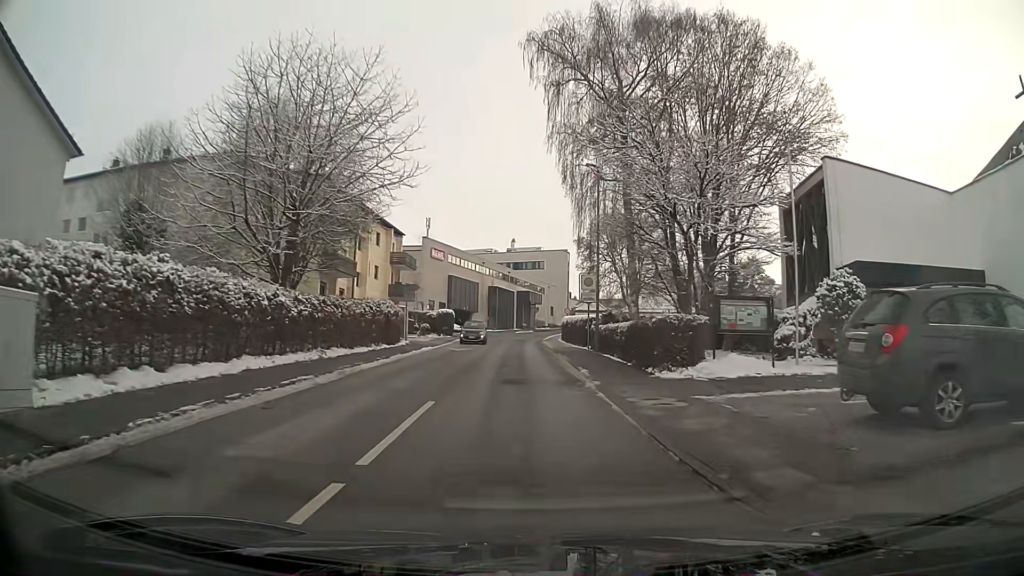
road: unclassified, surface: asphalt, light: Day
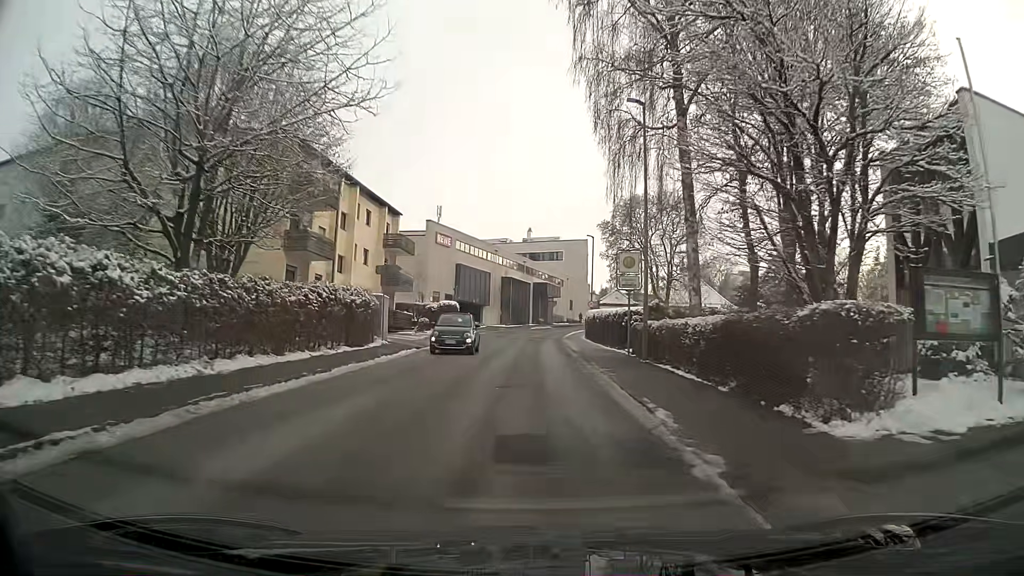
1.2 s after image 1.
(-0.1, +8.8) m; -1°
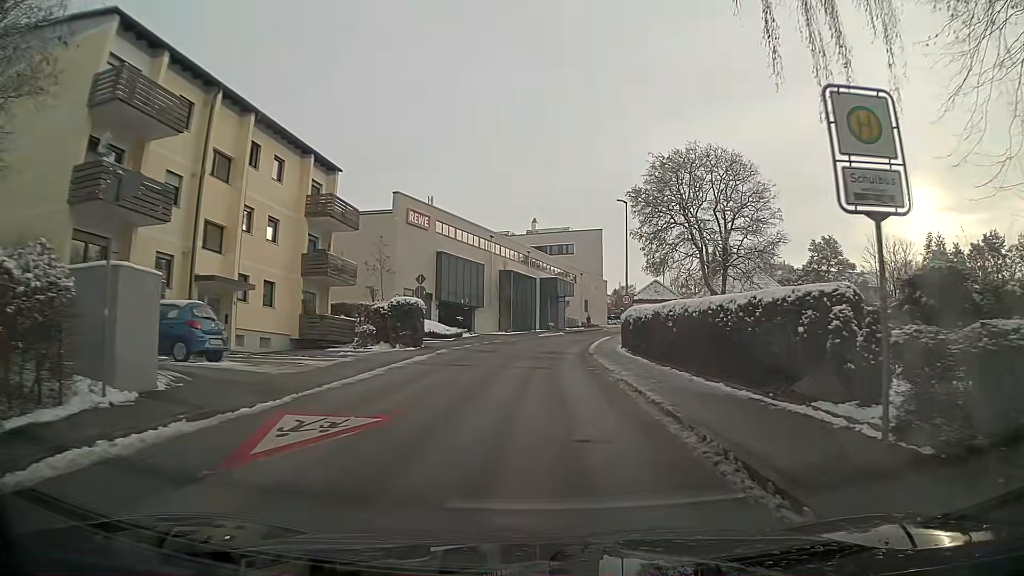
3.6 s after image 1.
(0.0, +17.9) m; 0°
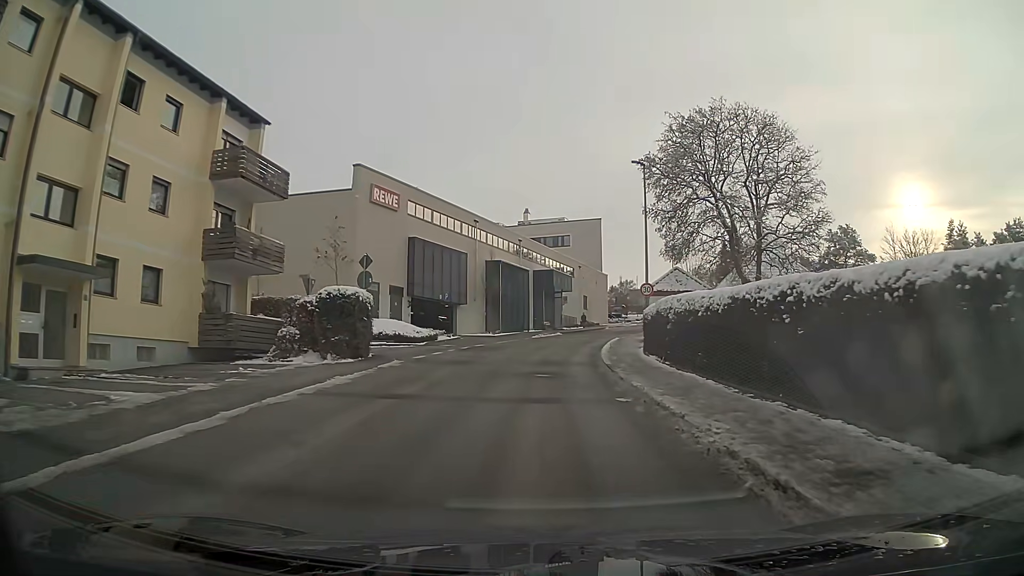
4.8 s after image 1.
(0.0, +9.1) m; 0°
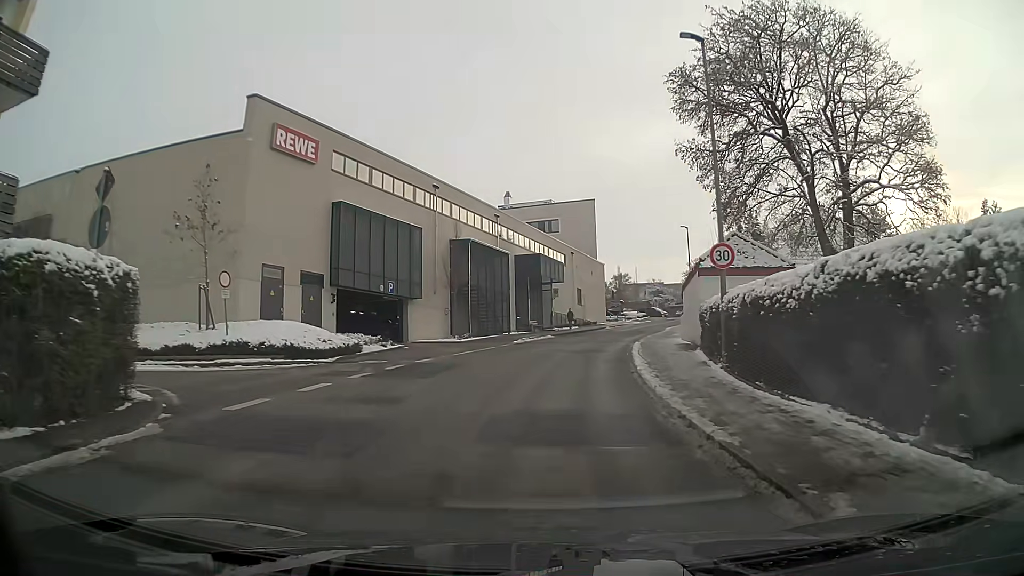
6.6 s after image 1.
(+0.2, +13.9) m; +2°
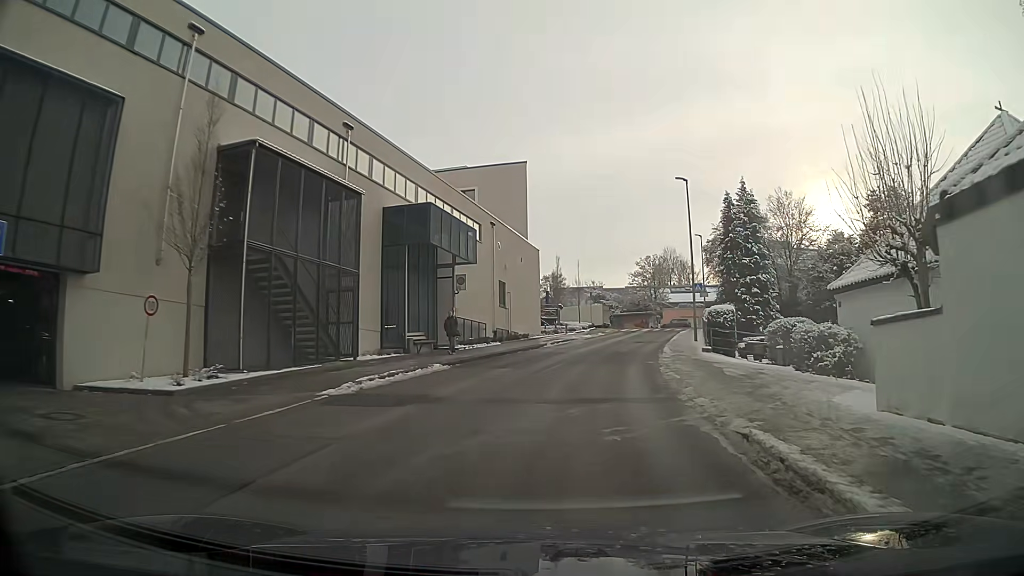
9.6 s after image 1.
(+1.2, +23.3) m; +7°
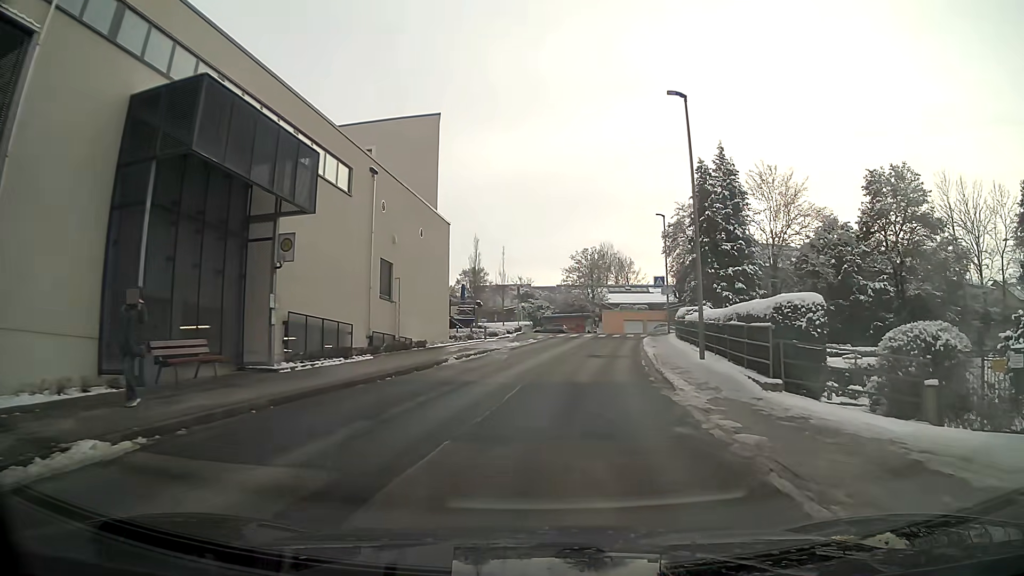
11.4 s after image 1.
(+0.9, +13.8) m; +6°
